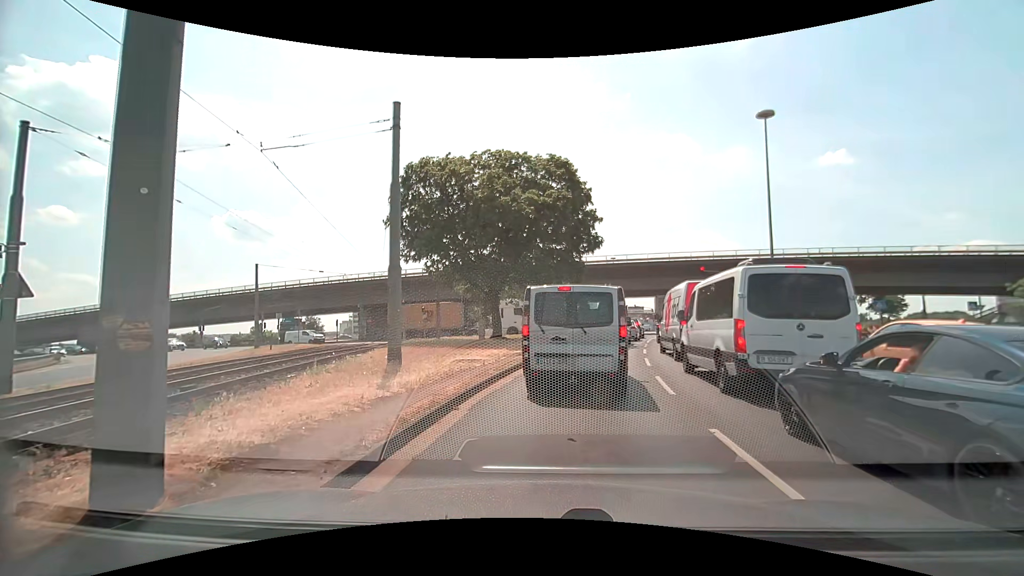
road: primary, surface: asphalt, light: Day
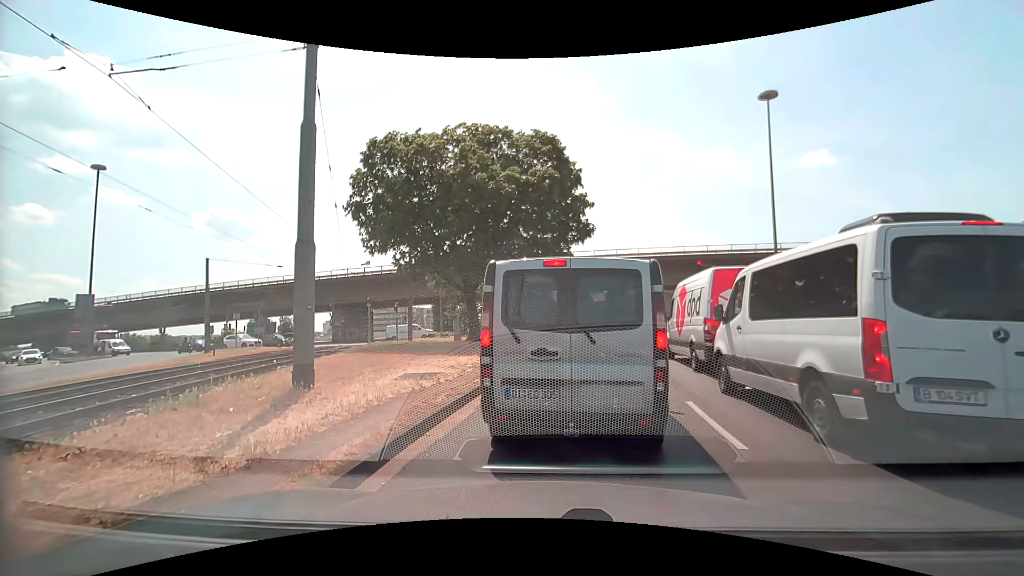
(+0.1, +3.8) m; +2°
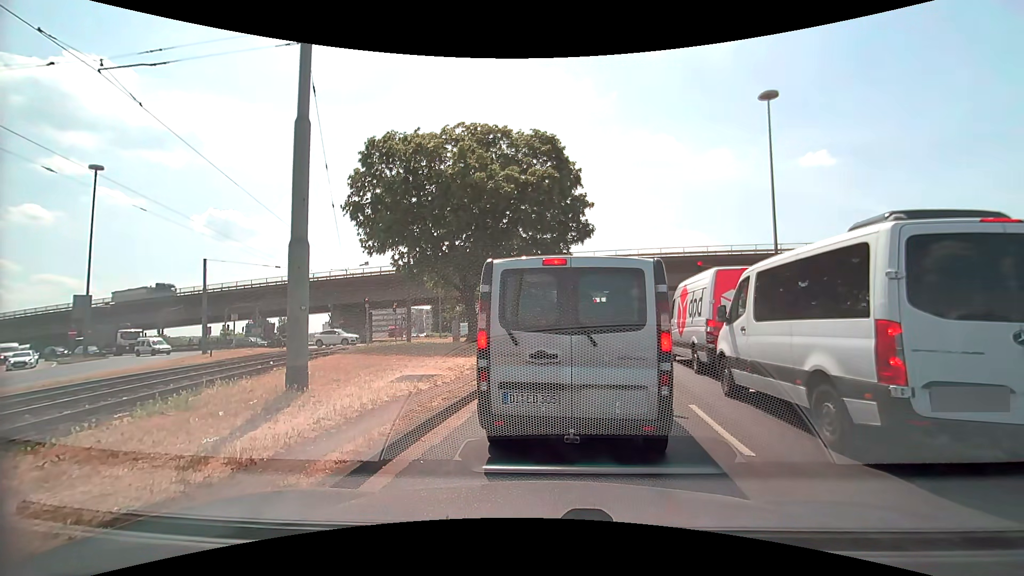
(0.0, +0.2) m; 0°
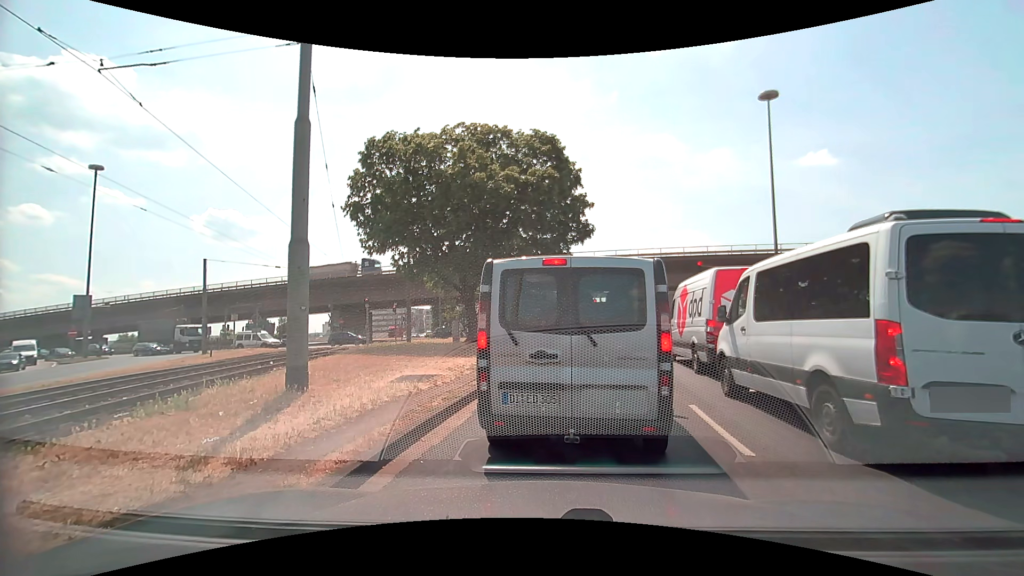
(0.0, 0.0) m; 0°
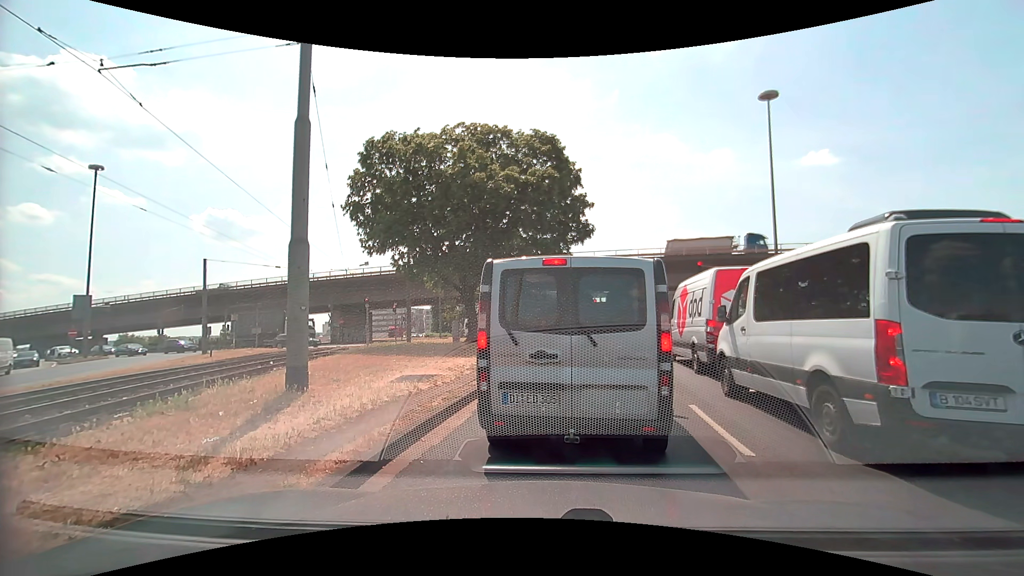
(0.0, 0.0) m; 0°
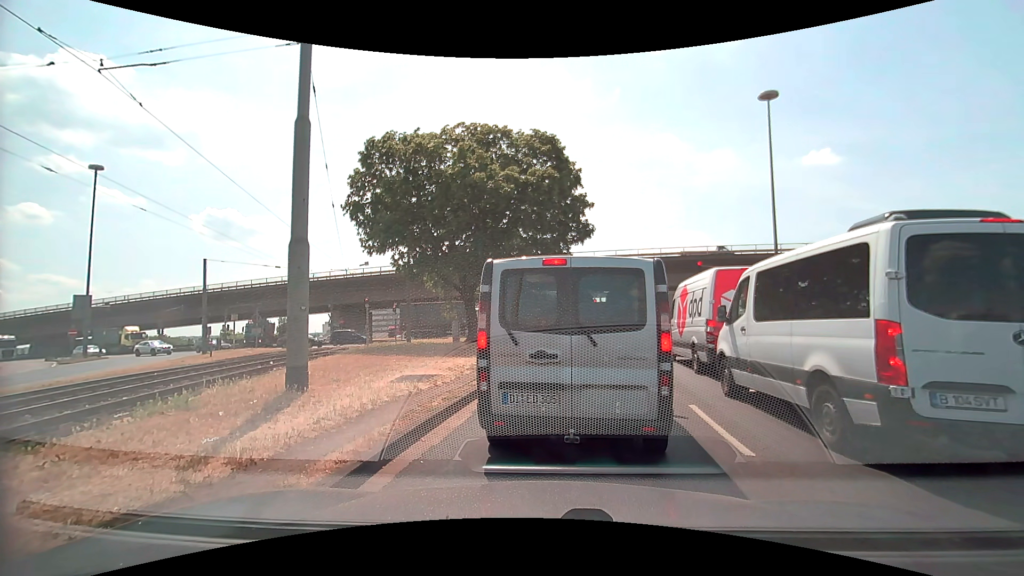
(0.0, 0.0) m; 0°
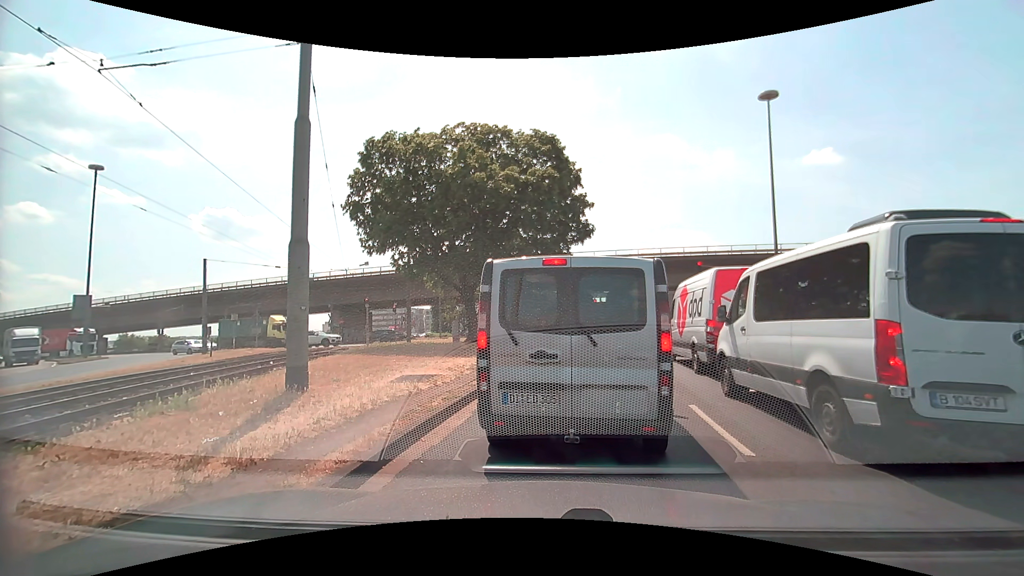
(0.0, 0.0) m; 0°
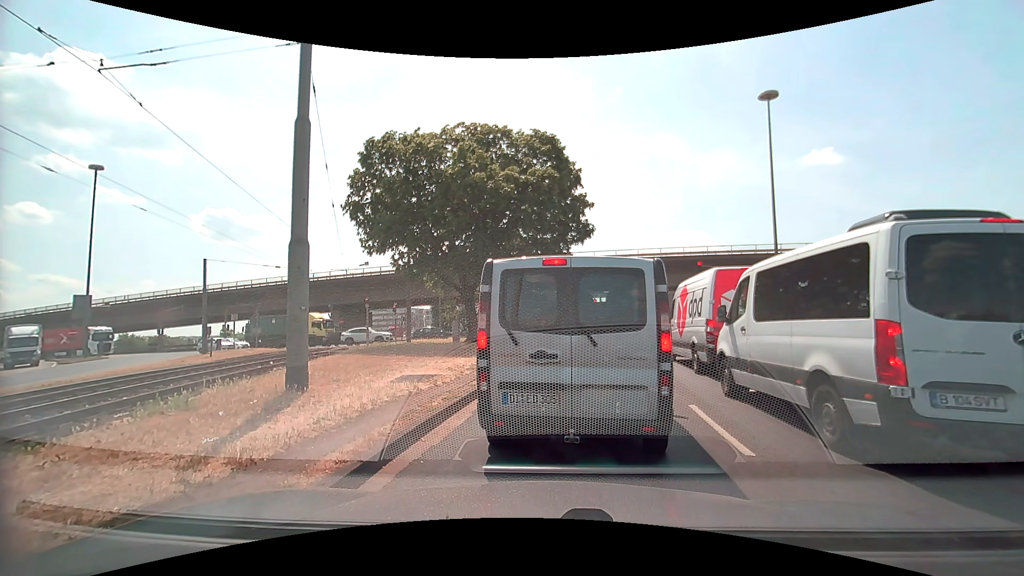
(0.0, 0.0) m; 0°
(+1, +10) (+2, +20) (+4, +30) (+6, +39) (+9, +49) (+11, +59) (+13, +69) (+14, +79) (+14, +89) (+13, +99) m
